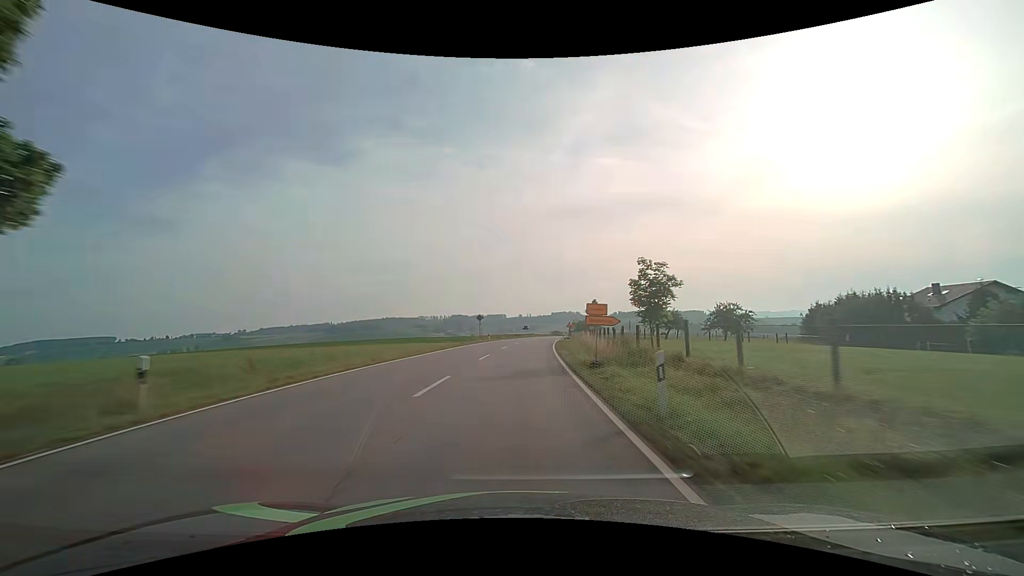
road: secondary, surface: asphalt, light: Day
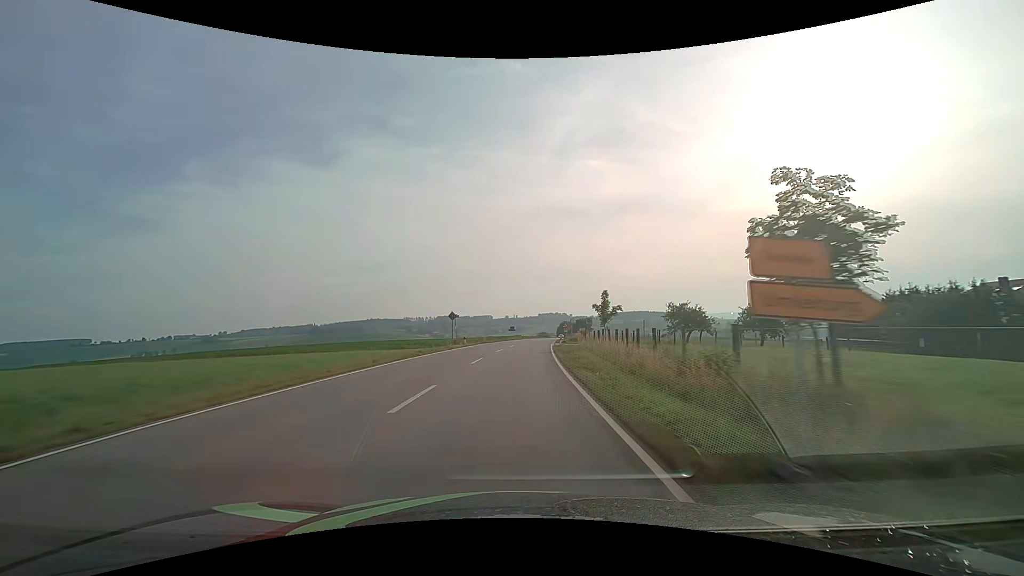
(+0.2, +13.5) m; +2°
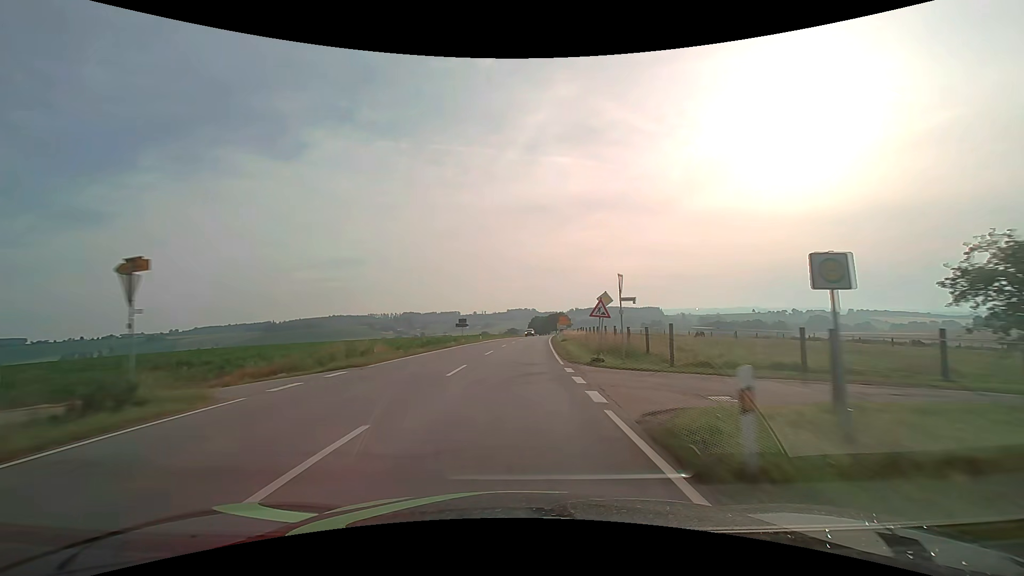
(+1.2, +40.2) m; +3°
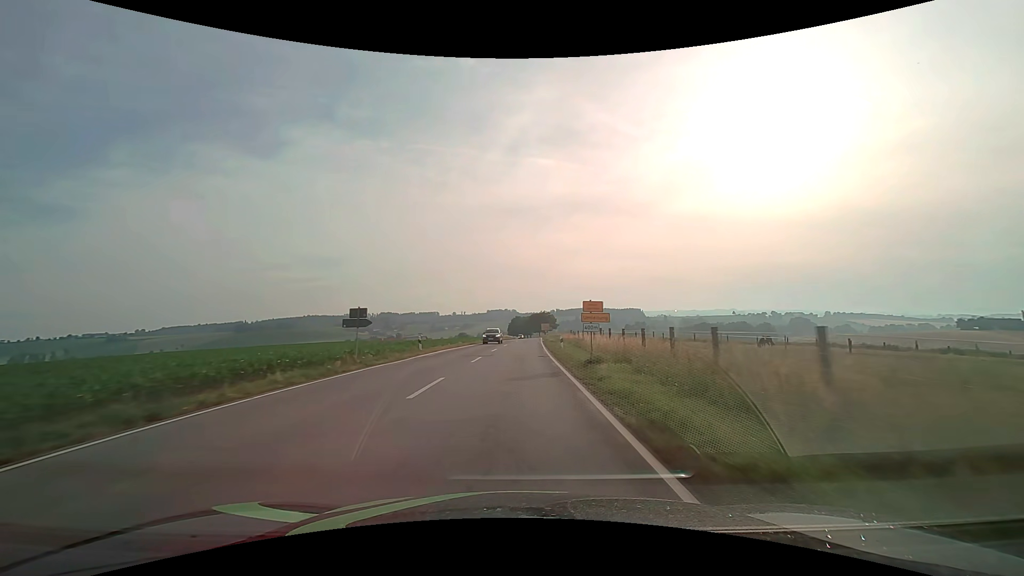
(+0.5, +26.1) m; +2°
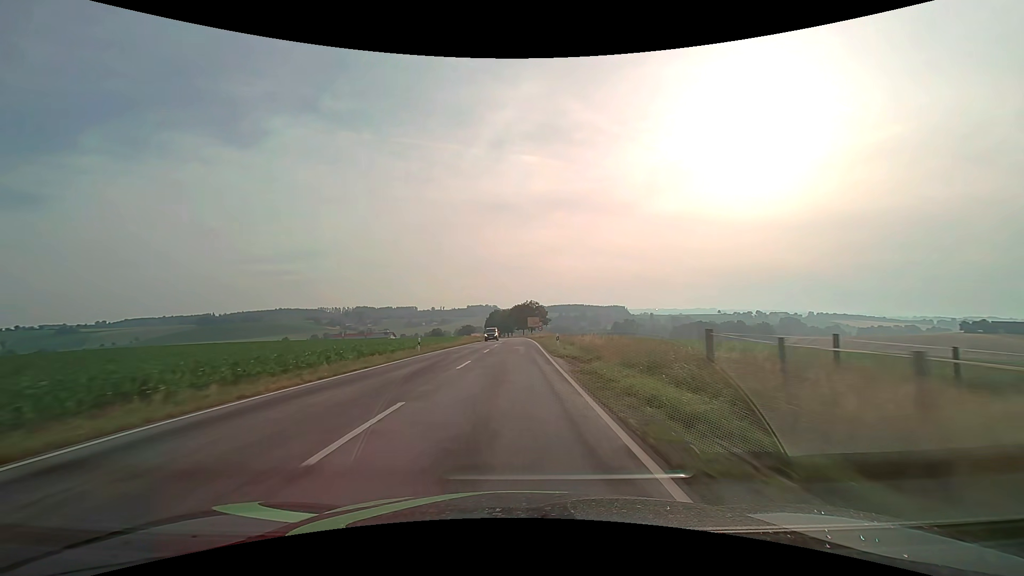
(+1.1, +51.1) m; +2°
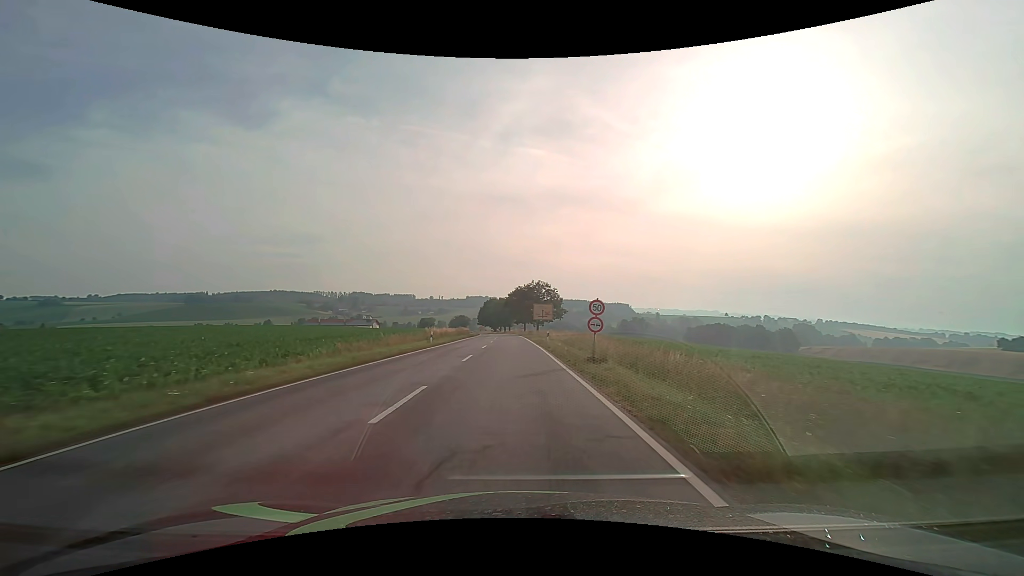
(+0.1, +45.4) m; 0°
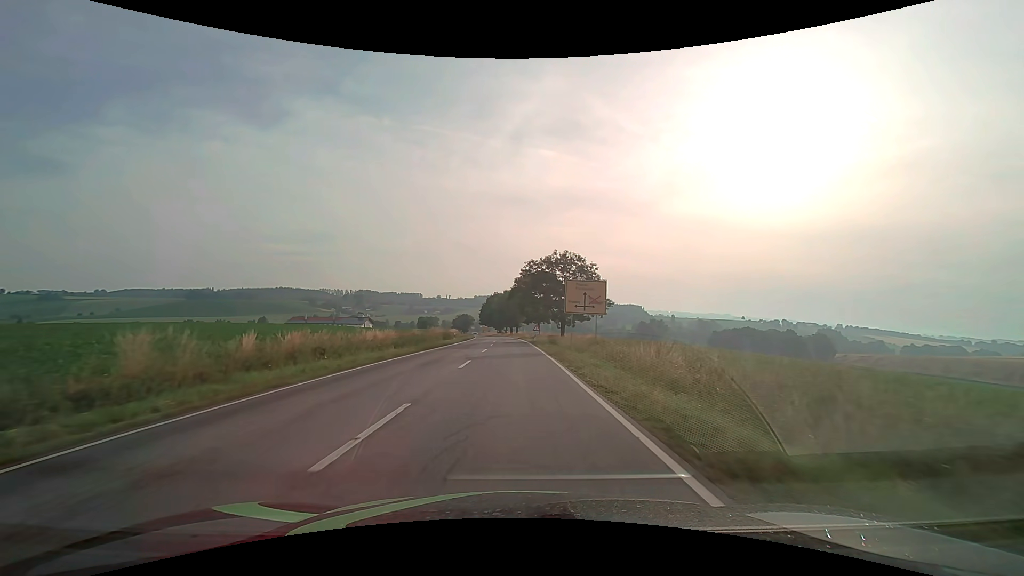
(-0.2, +37.8) m; -1°
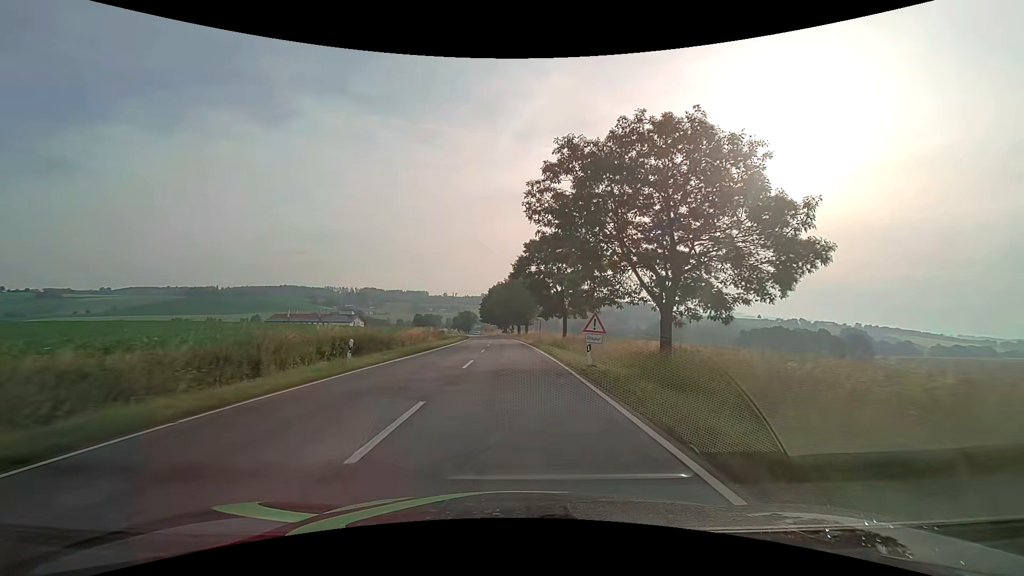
(-0.3, +35.6) m; -1°
(0, +10) (0, +20) (0, +30) (-1, +40) (-1, +50) (-1, +60) (-2, +70) (-3, +80) (-3, +90) (-4, +100) m
